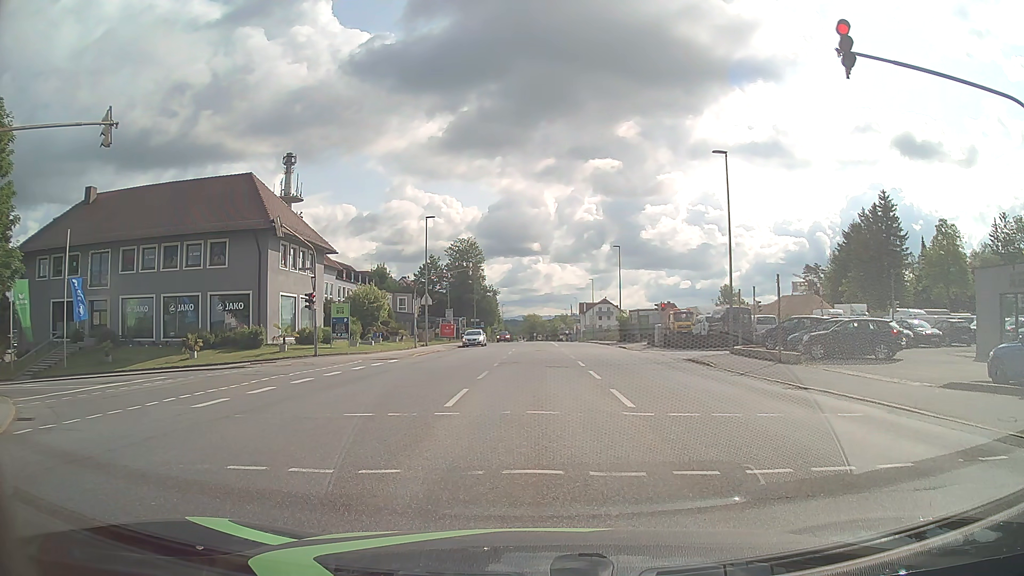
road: tertiary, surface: asphalt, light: Day
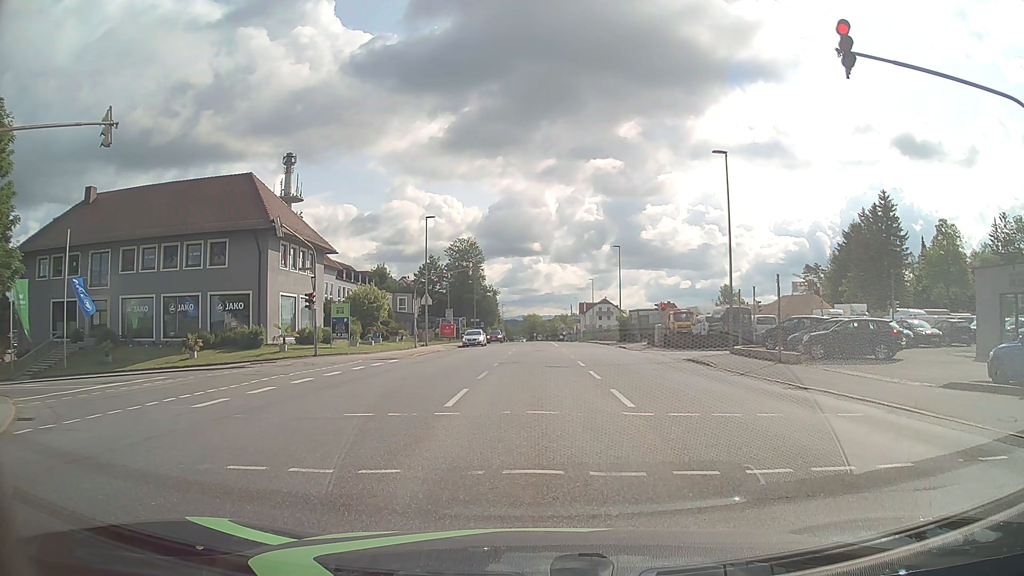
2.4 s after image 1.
(0.0, 0.0) m; 0°
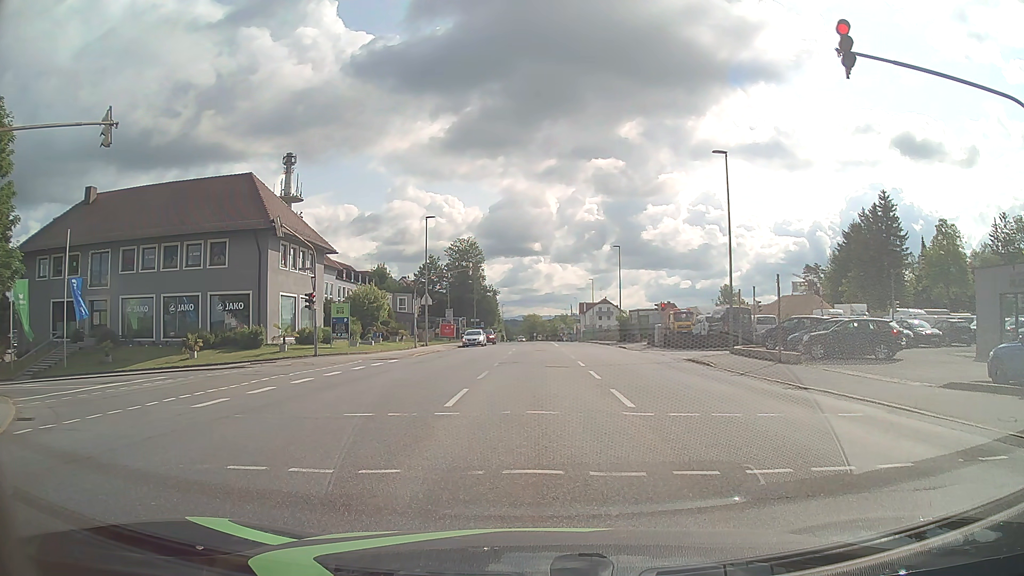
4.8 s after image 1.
(0.0, 0.0) m; 0°
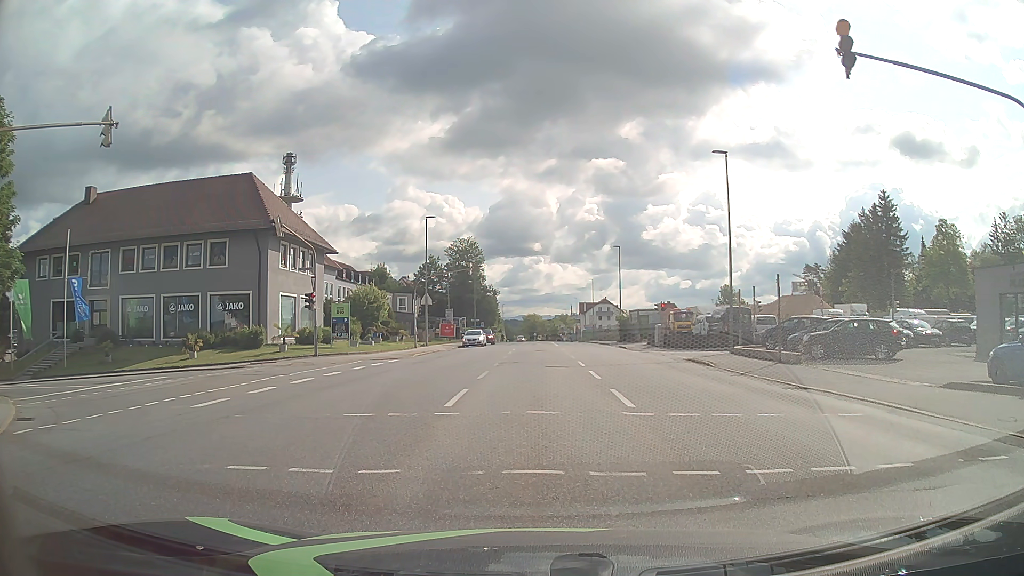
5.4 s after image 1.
(0.0, 0.0) m; 0°
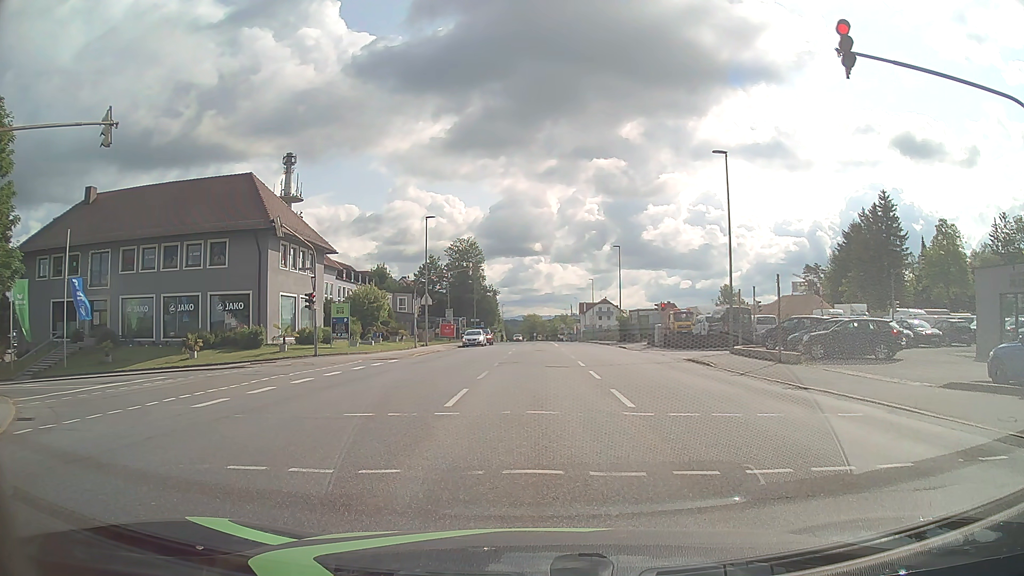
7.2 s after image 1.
(0.0, 0.0) m; 0°
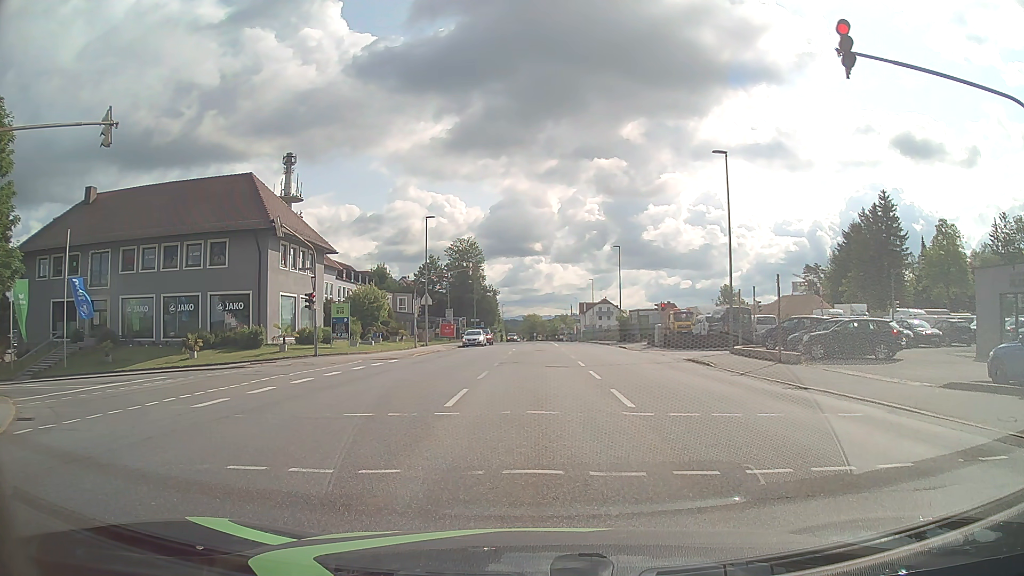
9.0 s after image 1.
(0.0, 0.0) m; 0°
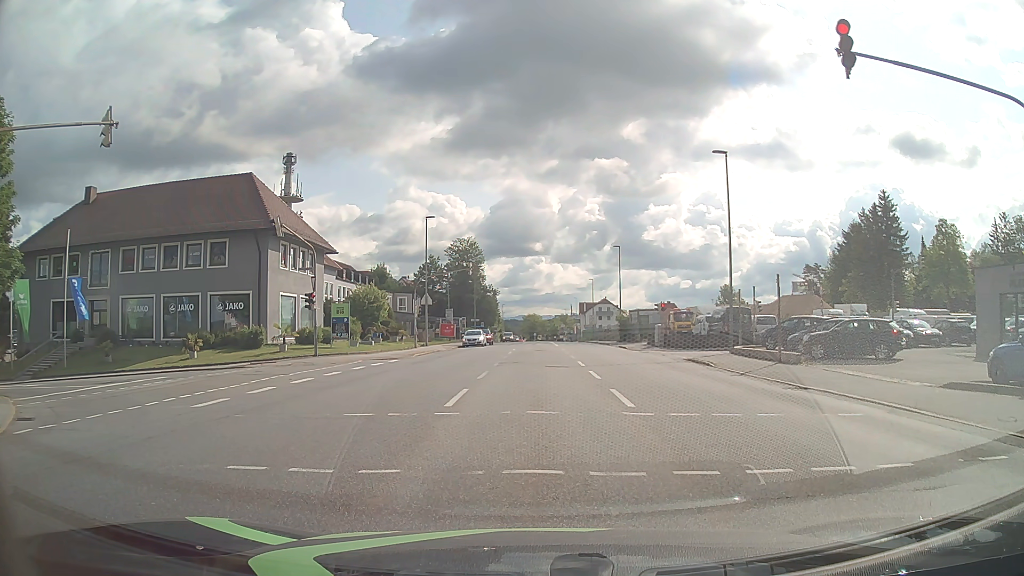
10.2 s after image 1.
(0.0, 0.0) m; 0°
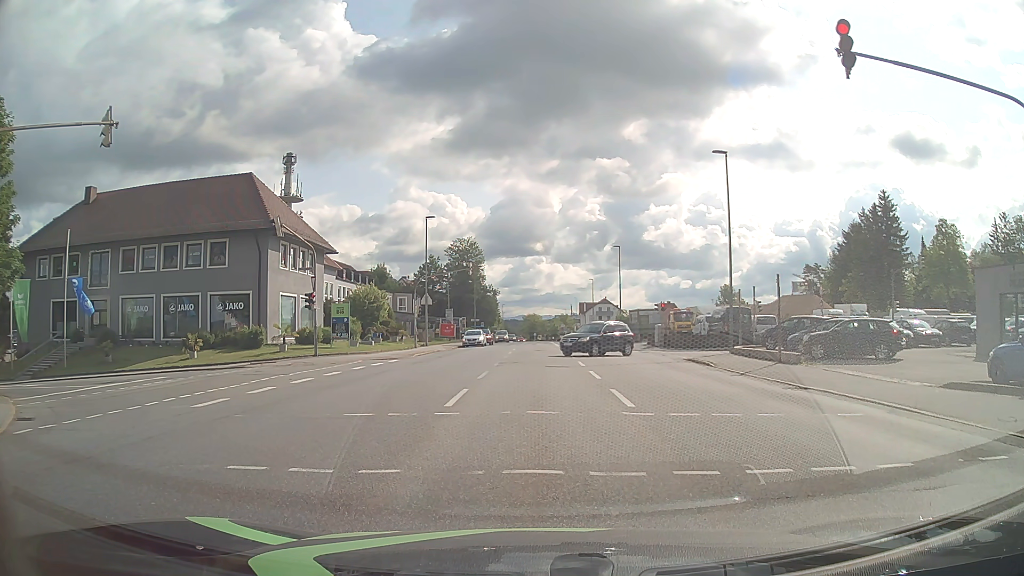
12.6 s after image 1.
(0.0, 0.0) m; 0°
